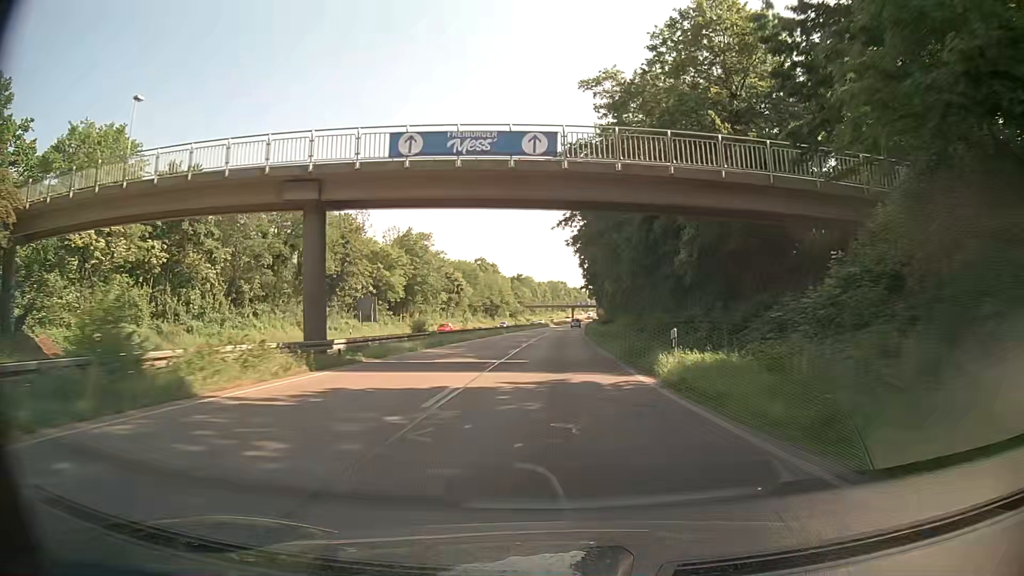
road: trunk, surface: asphalt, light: Day
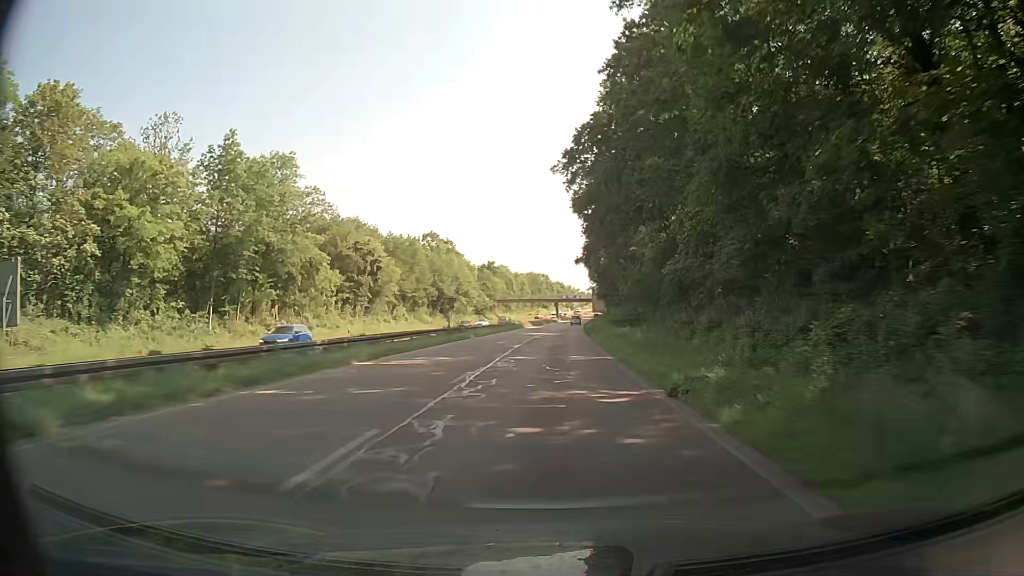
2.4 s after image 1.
(+0.9, +49.7) m; +2°
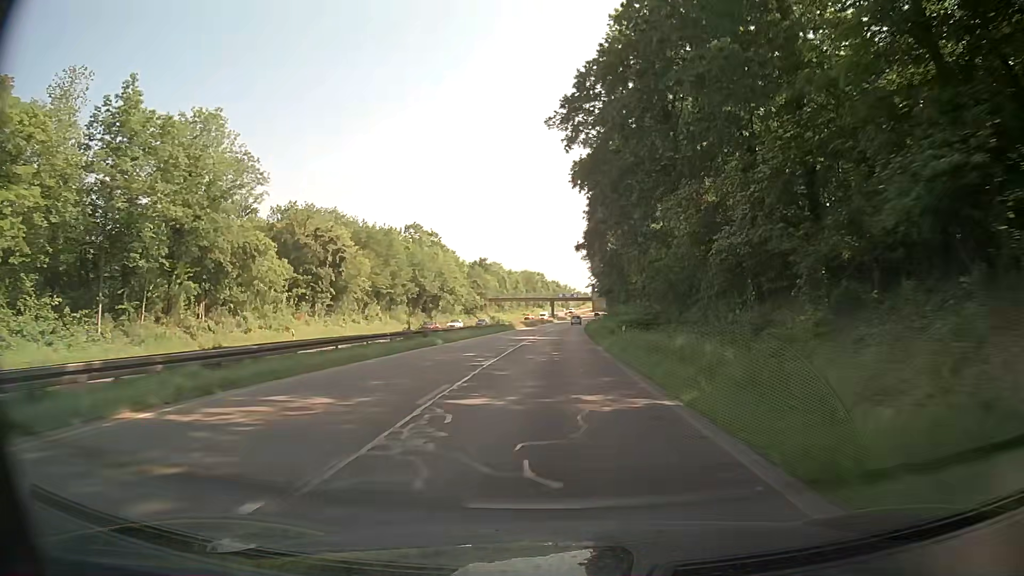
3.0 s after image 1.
(0.0, +12.4) m; 0°
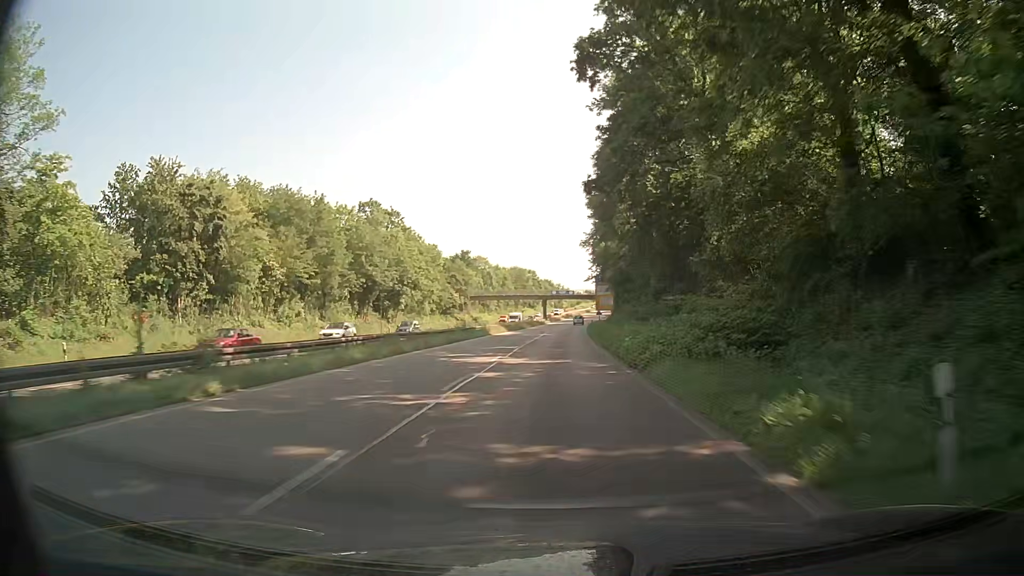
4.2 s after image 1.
(+0.2, +24.7) m; +1°
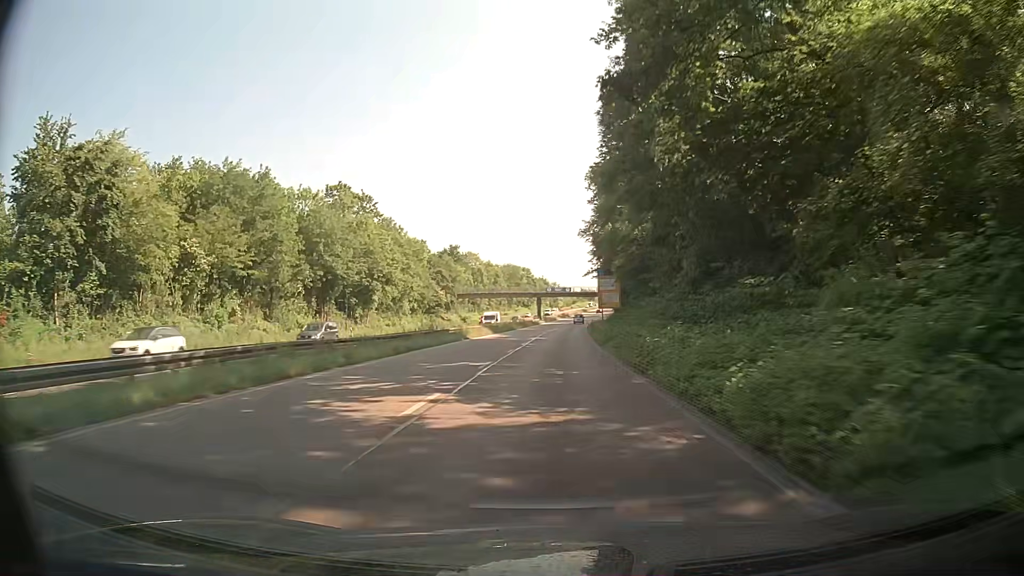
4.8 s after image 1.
(0.0, +12.3) m; 0°
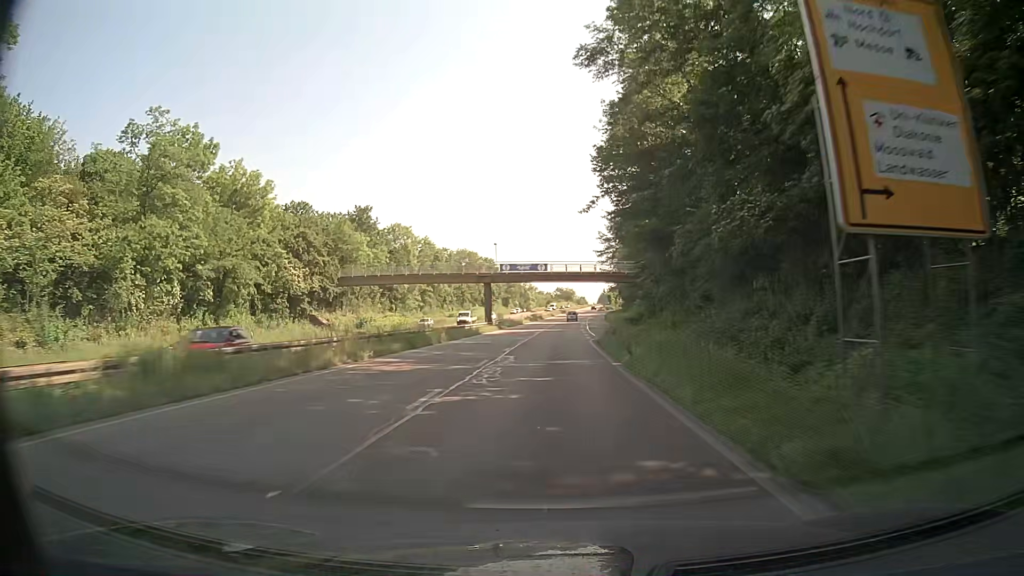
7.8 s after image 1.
(+1.5, +61.7) m; +2°
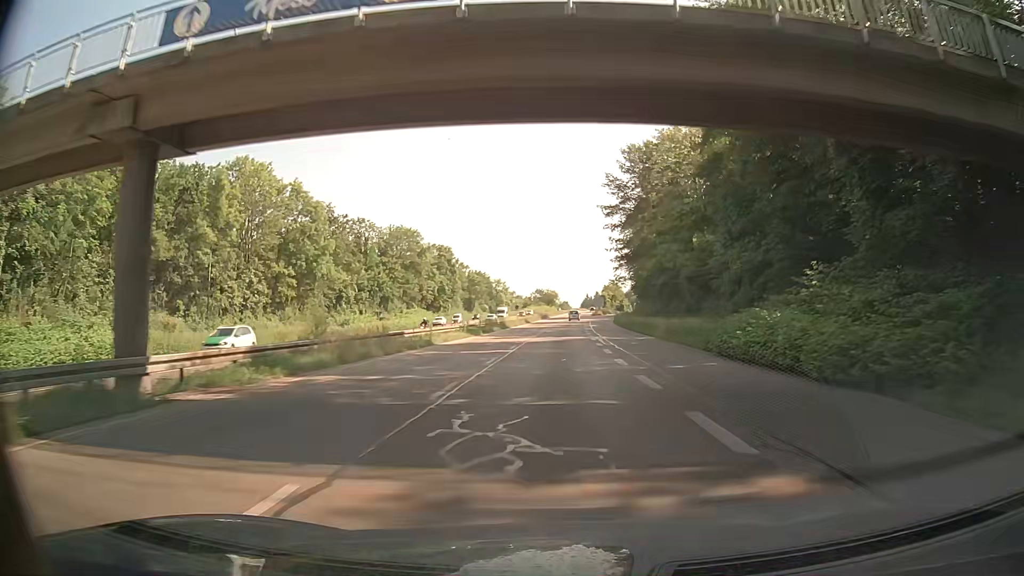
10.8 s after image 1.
(+1.0, +61.5) m; +2°
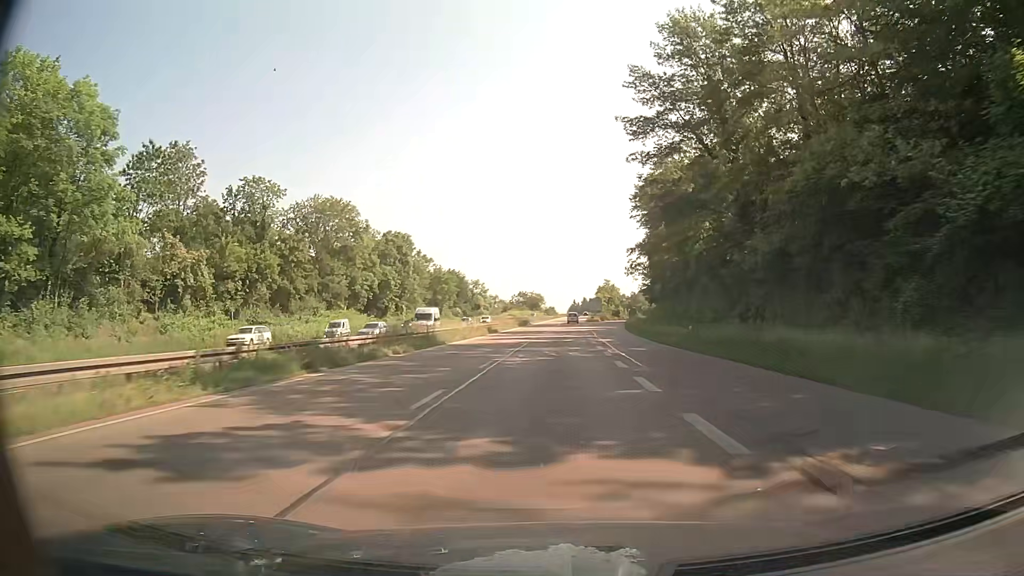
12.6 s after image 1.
(+0.2, +36.9) m; +1°
(0, +10) (0, +20) (0, +30) (0, +40) (+1, +50) (+1, +60) (+1, +70) (+2, +80) (+2, +90) (+3, +100) m
